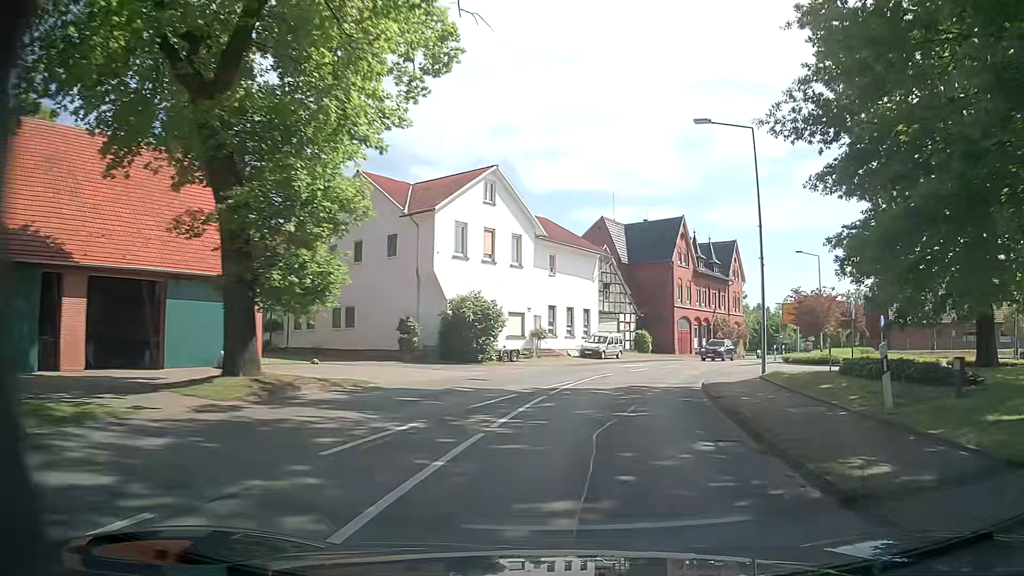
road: secondary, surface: asphalt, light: Day
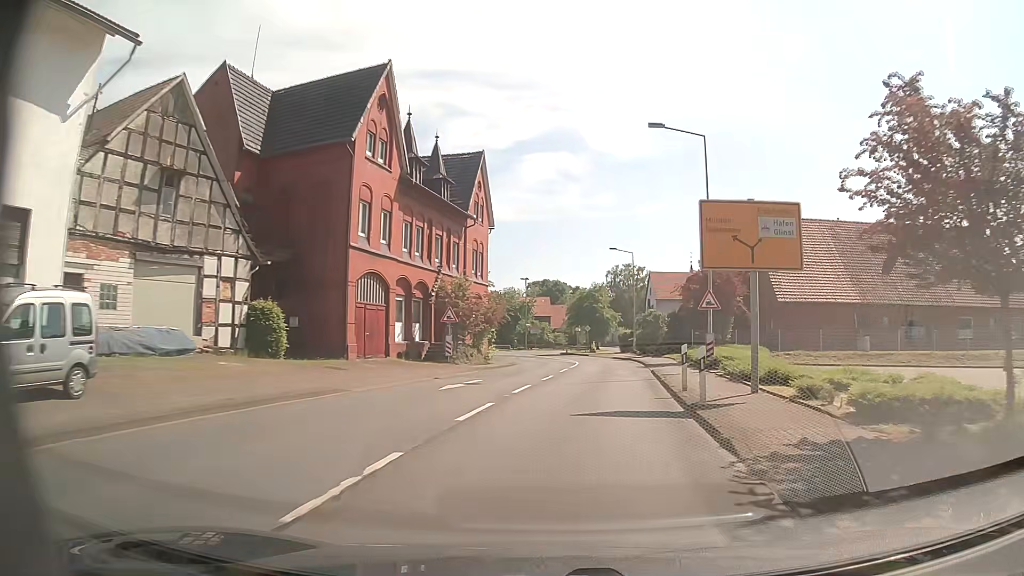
(+8.1, +35.9) m; +25°
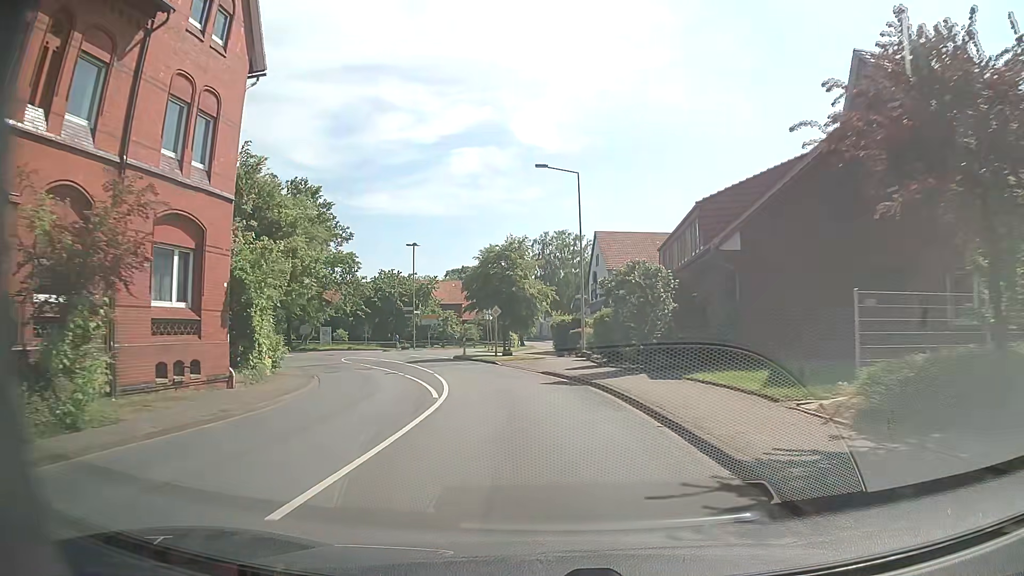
(+2.6, +29.3) m; +6°
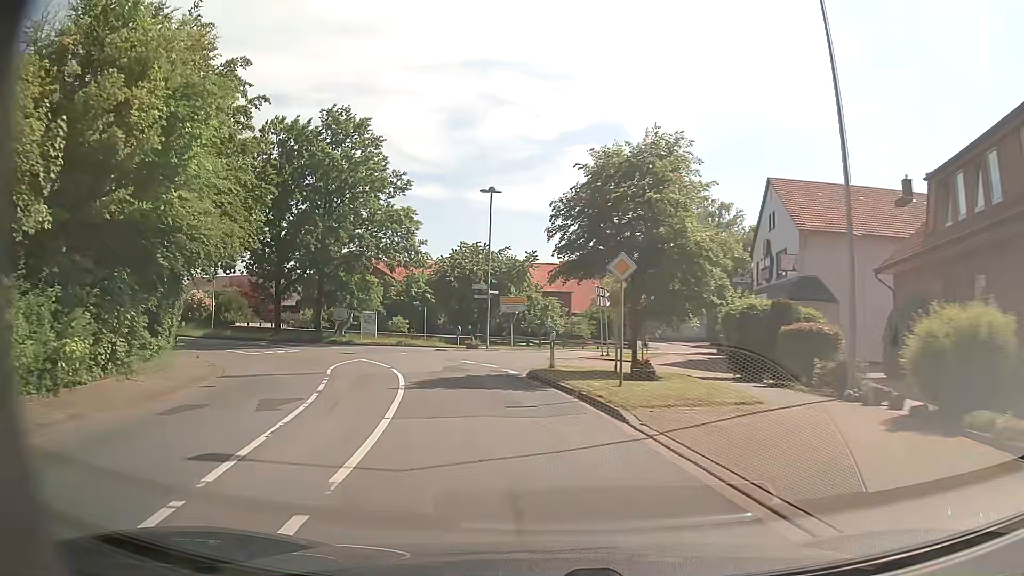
(-1.4, +21.5) m; -10°
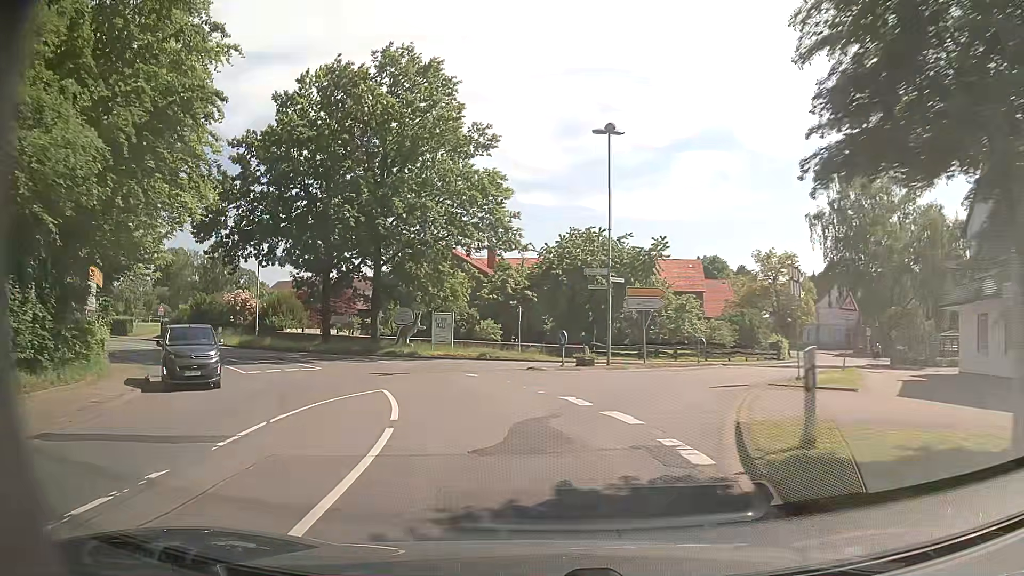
(-1.1, +13.7) m; -10°
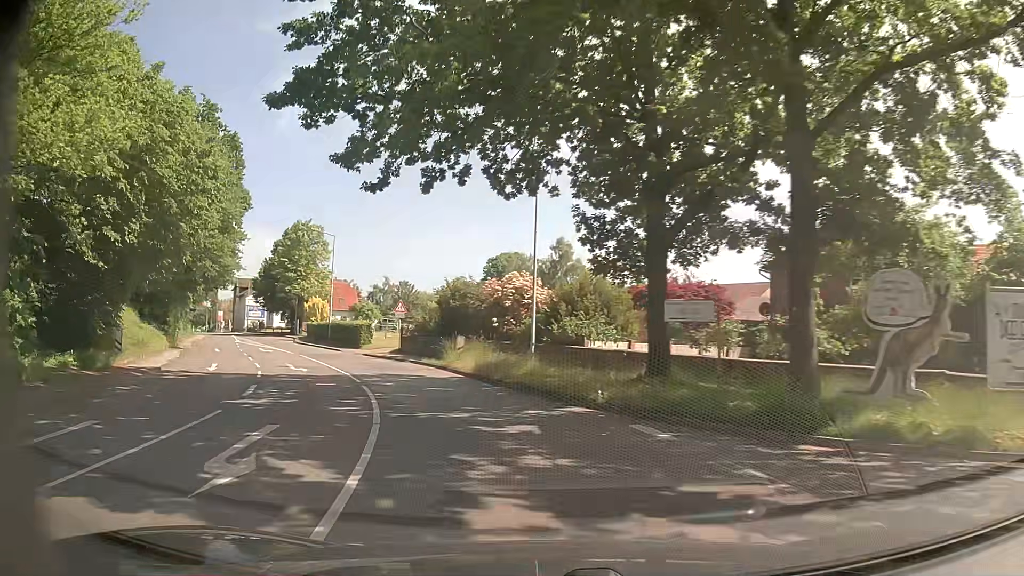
(-6.8, +25.6) m; -32°
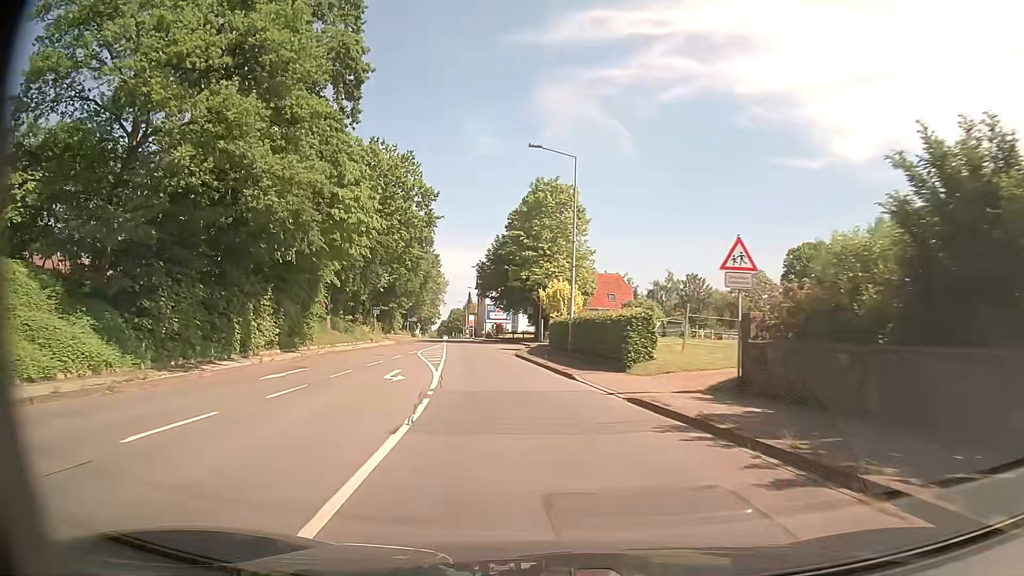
(-6.4, +27.4) m; -23°
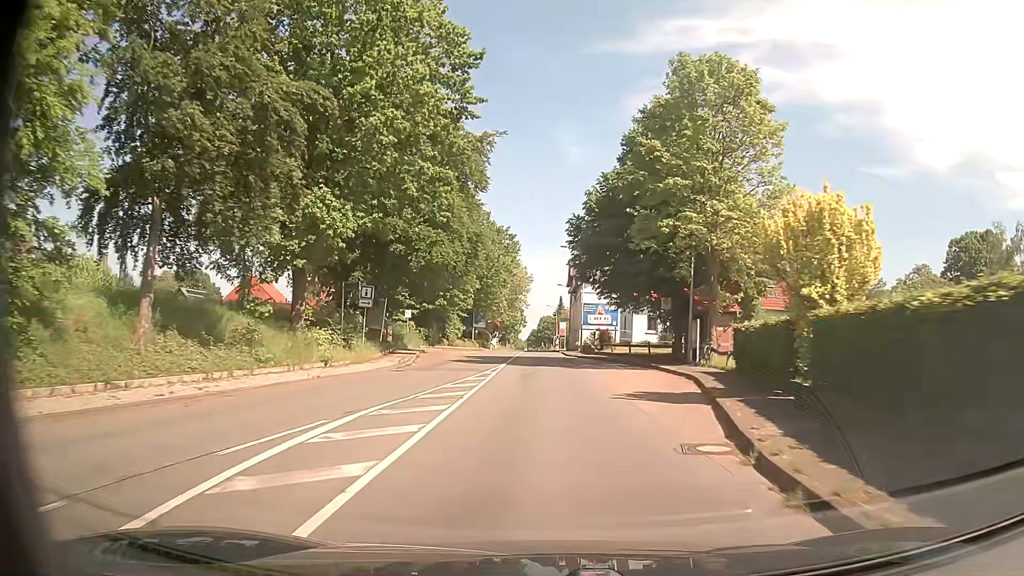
(-2.6, +30.6) m; -8°
(0, +10) (0, +20) (0, +30) (0, +40) (0, +50) (0, +60) (-1, +70) (-1, +80) (-1, +90) (-1, +100) m
